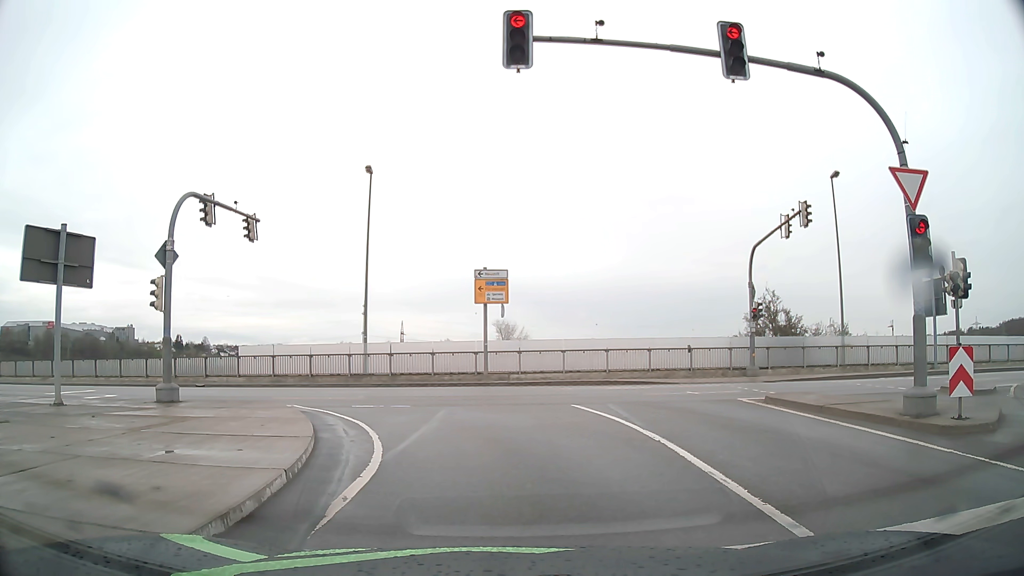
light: Day
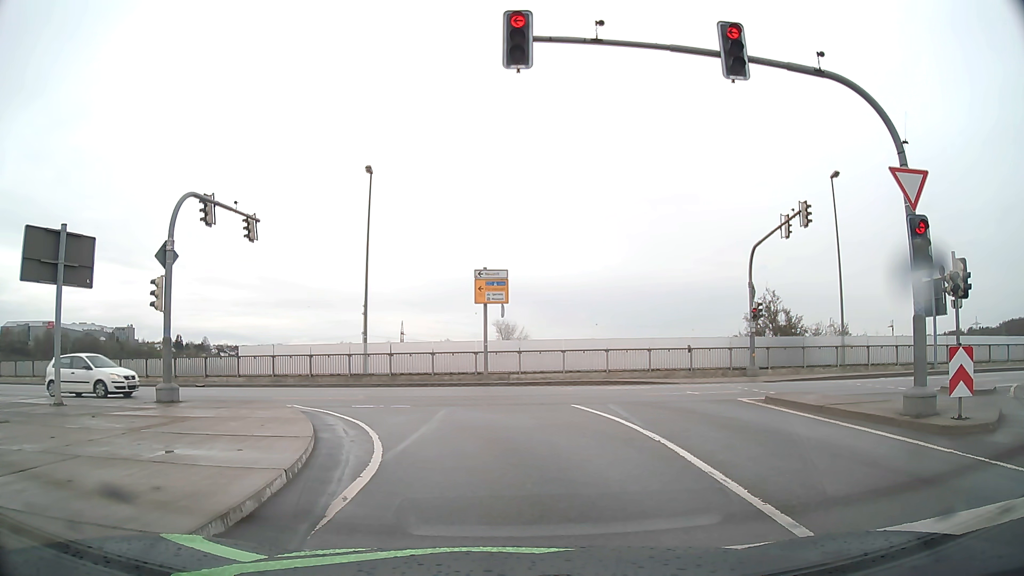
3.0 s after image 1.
(0.0, 0.0) m; 0°
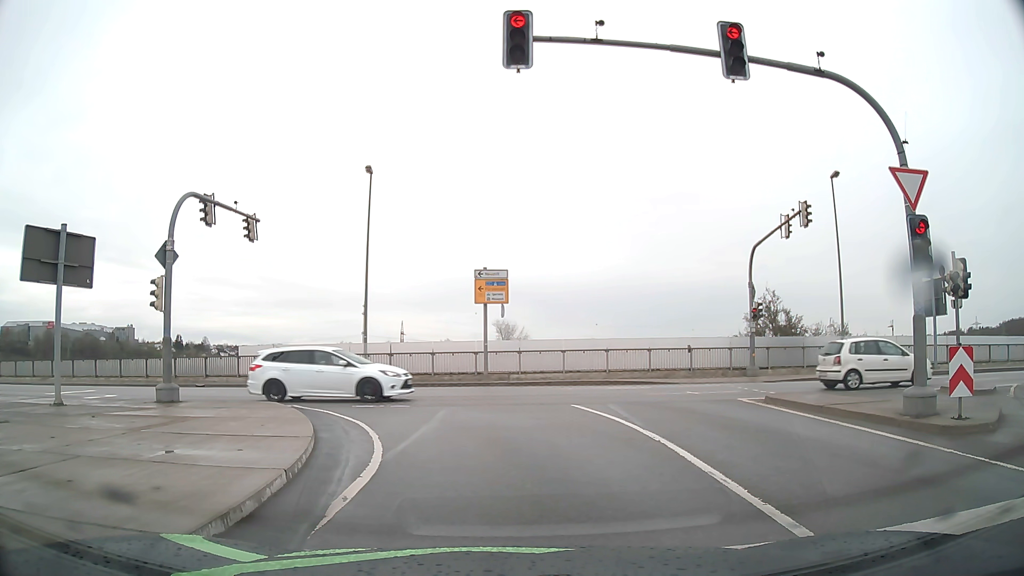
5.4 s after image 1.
(0.0, 0.0) m; 0°
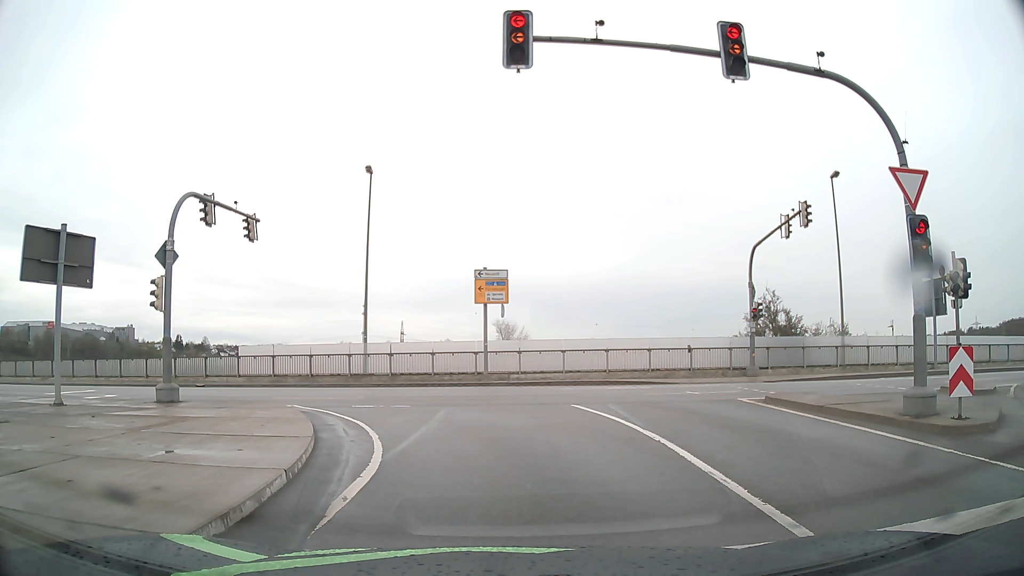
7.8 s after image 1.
(0.0, 0.0) m; 0°
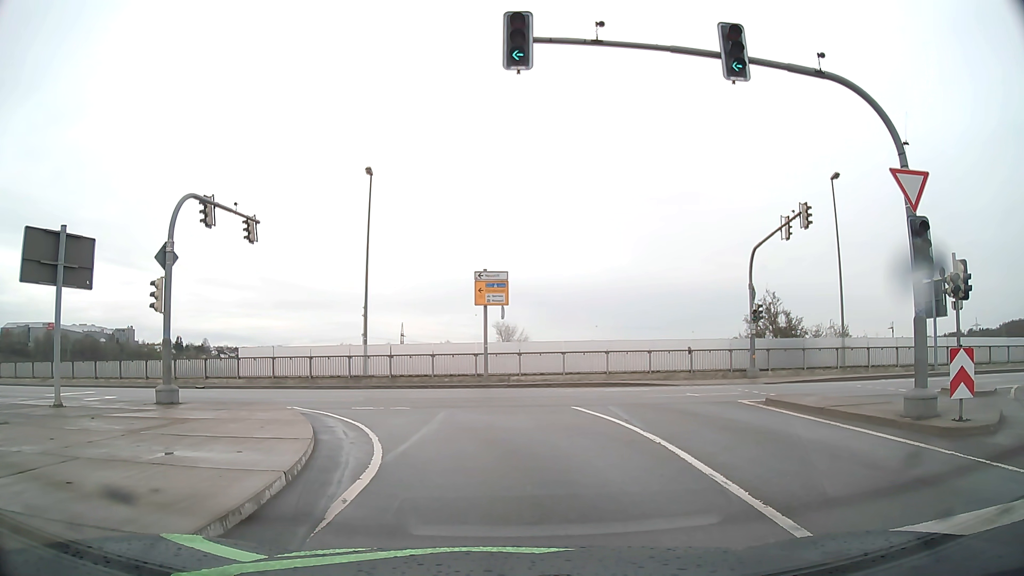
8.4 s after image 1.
(0.0, 0.0) m; 0°
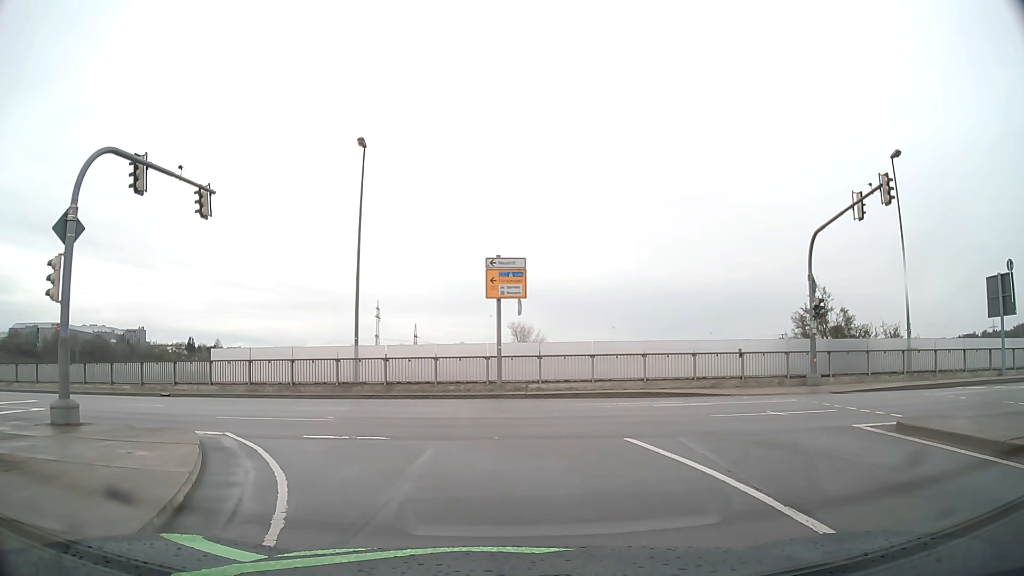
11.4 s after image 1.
(-0.1, +5.4) m; -2°
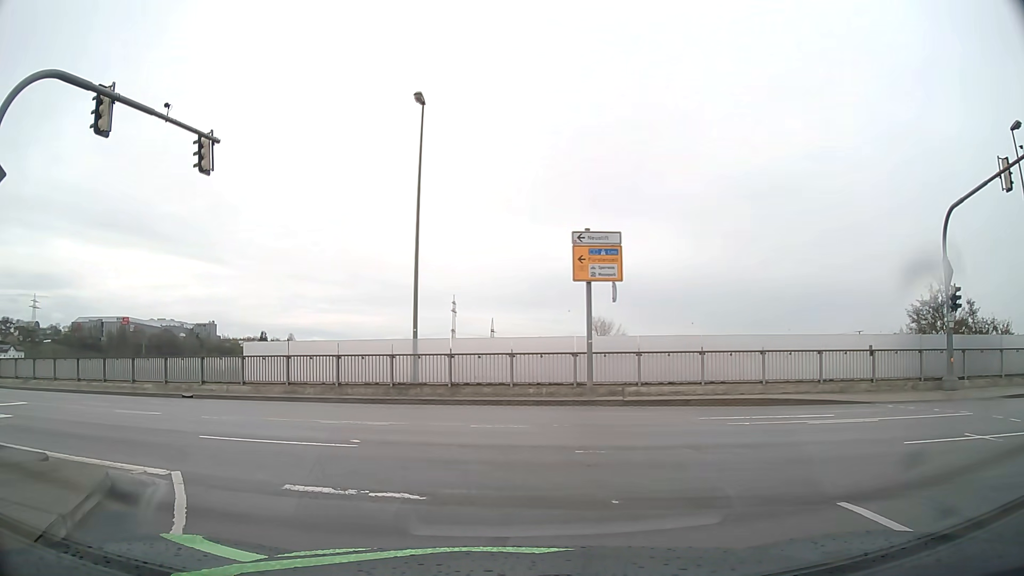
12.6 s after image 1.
(-0.2, +4.8) m; -6°
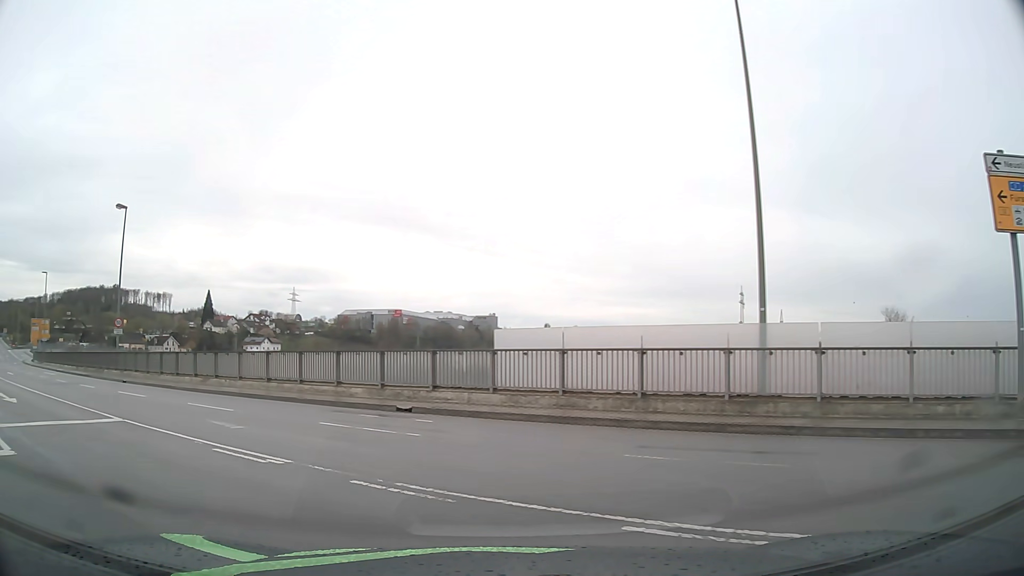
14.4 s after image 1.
(-1.6, +8.3) m; -23°
(-3, +9) (-10, +17) (-18, +23) (-26, +29) (-34, +35) (-41, +41) (-49, +47) (-57, +54) (-64, +61) (-72, +67) m
